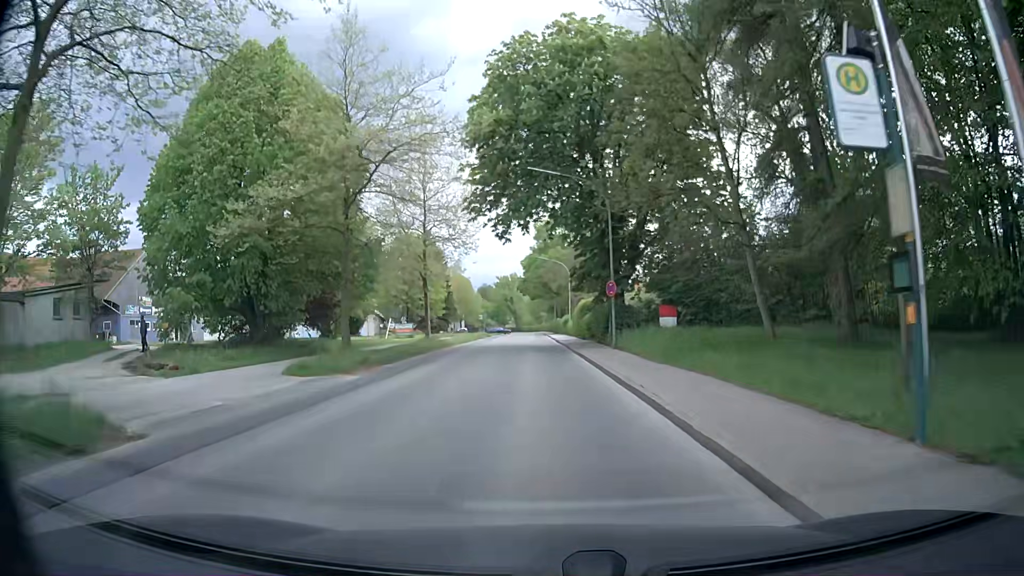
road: secondary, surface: asphalt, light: Day
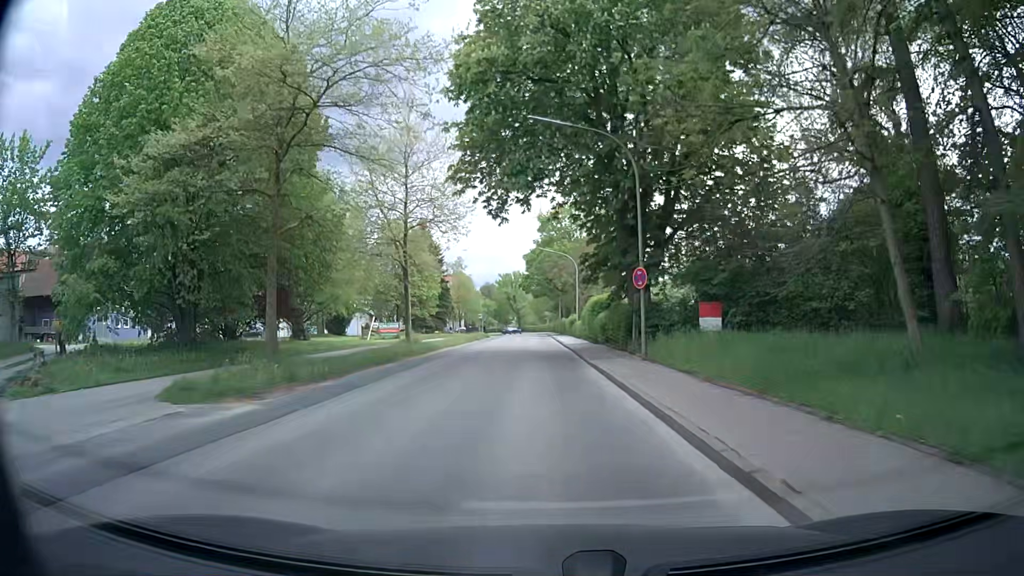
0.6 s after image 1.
(0.0, +7.2) m; +1°
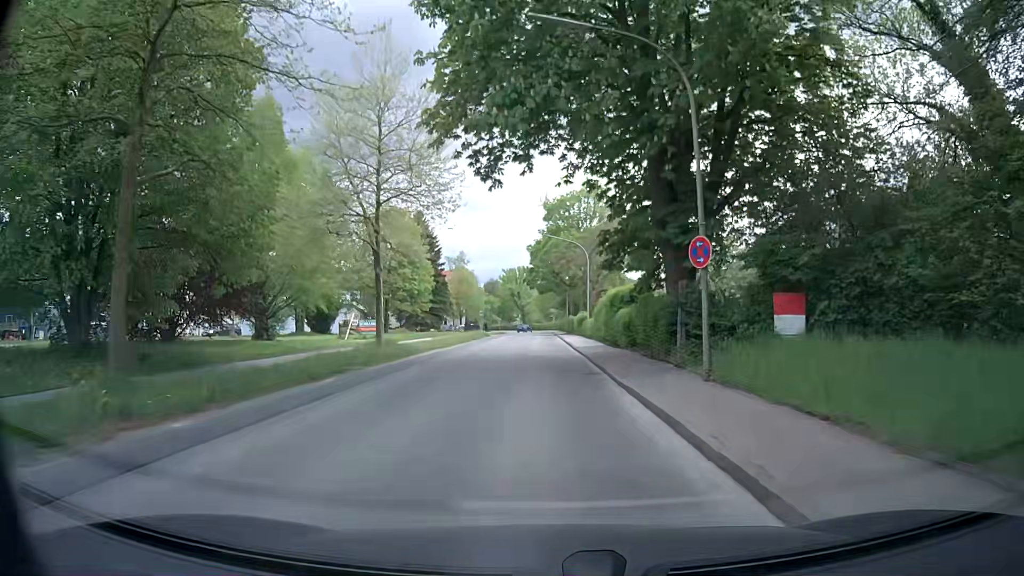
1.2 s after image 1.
(-0.1, +7.3) m; -1°
